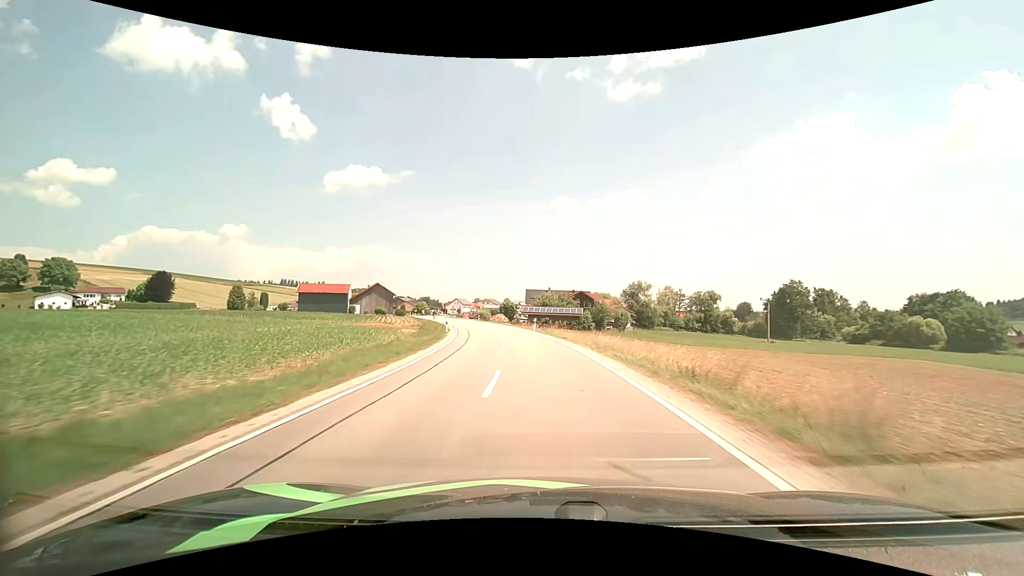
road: secondary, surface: asphalt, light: Day
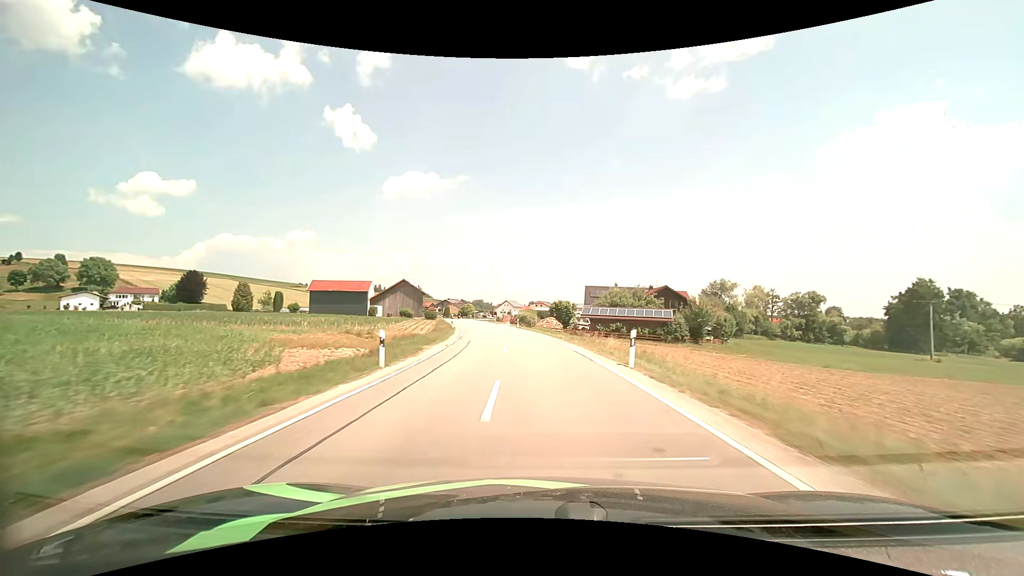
(-1.2, +25.7) m; -6°
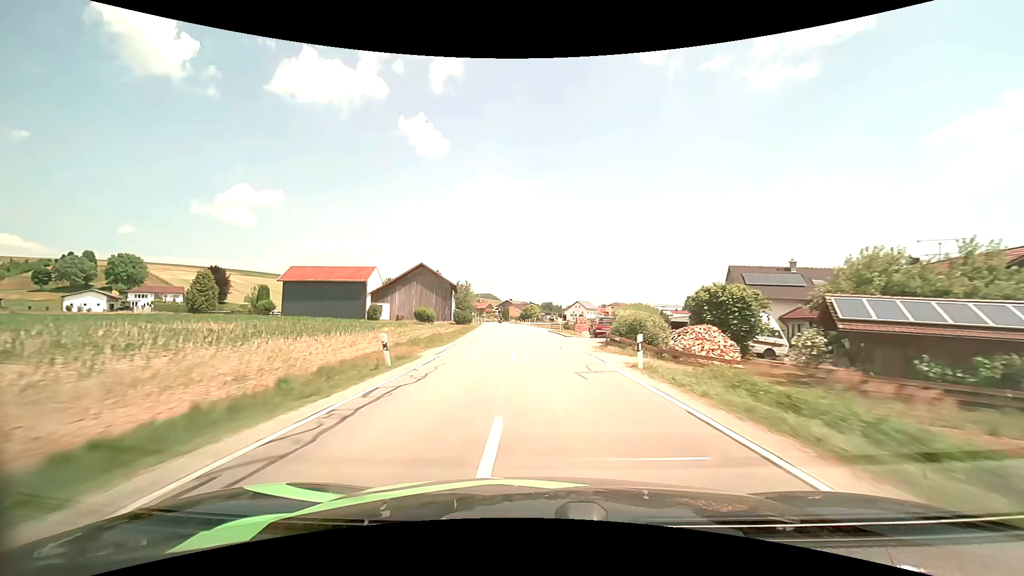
(-3.0, +39.8) m; -8°
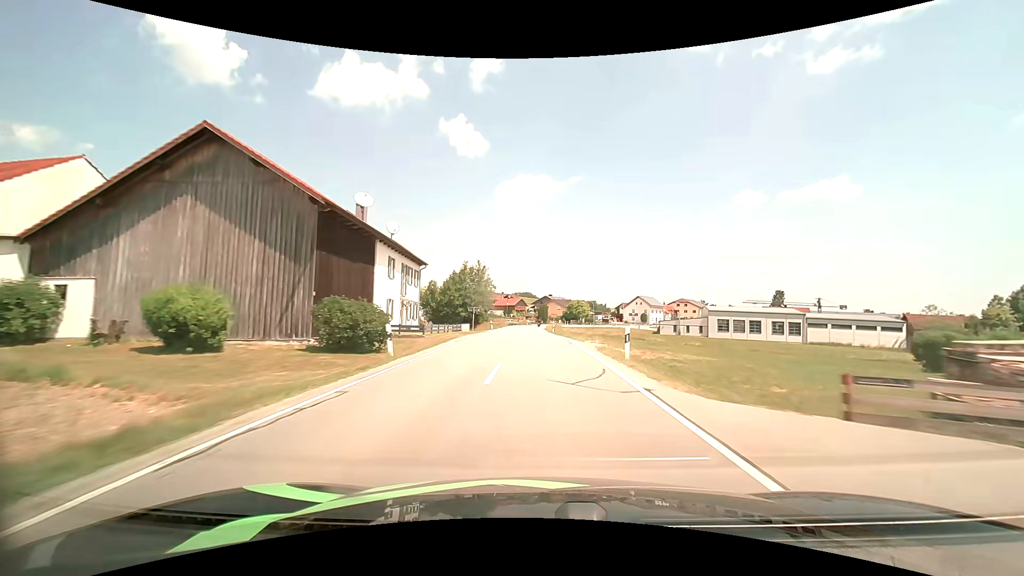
(-2.7, +53.0) m; -5°
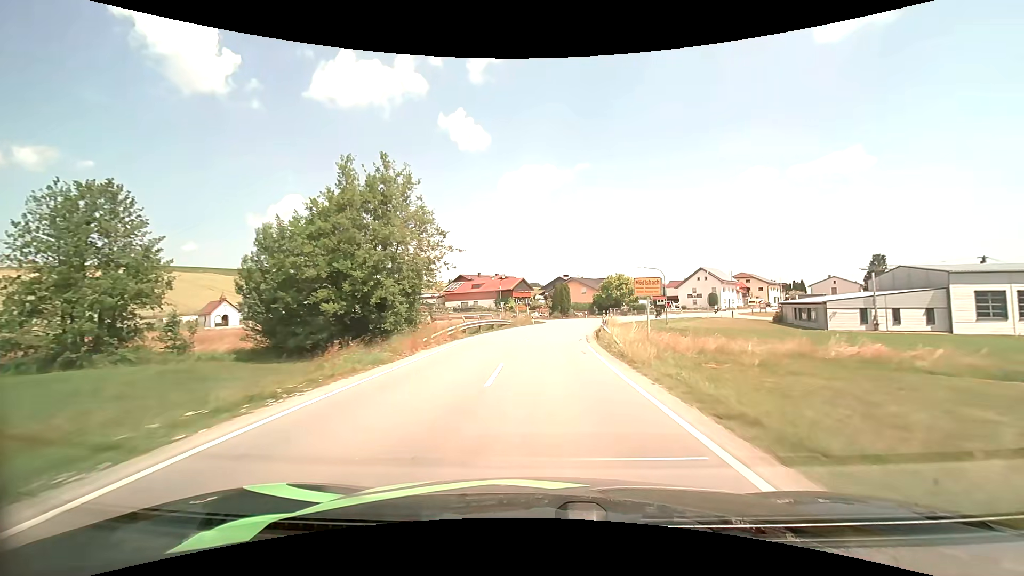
(-1.0, +59.2) m; -1°
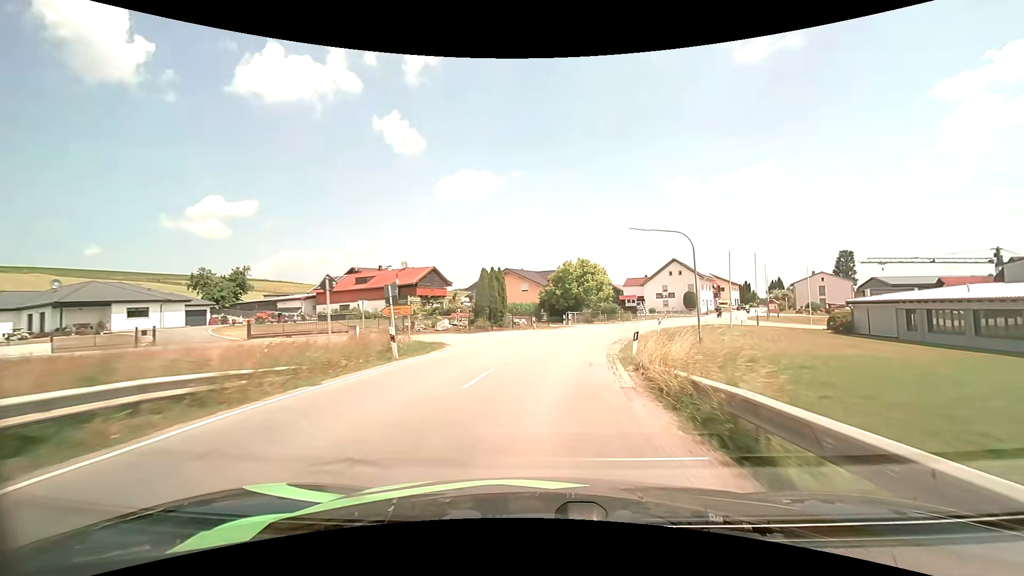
(+1.7, +31.7) m; +8°
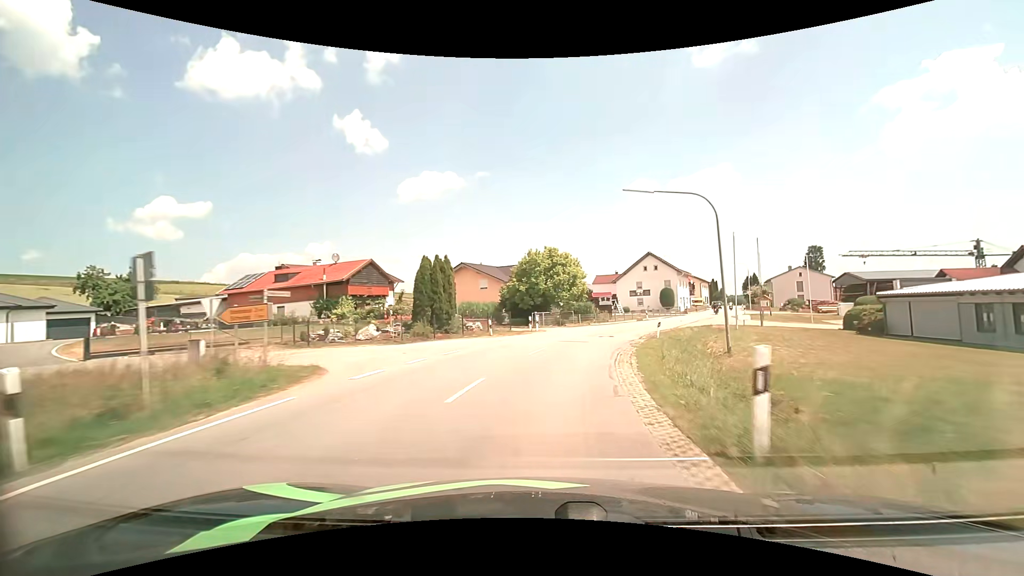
(+0.3, +10.0) m; +4°
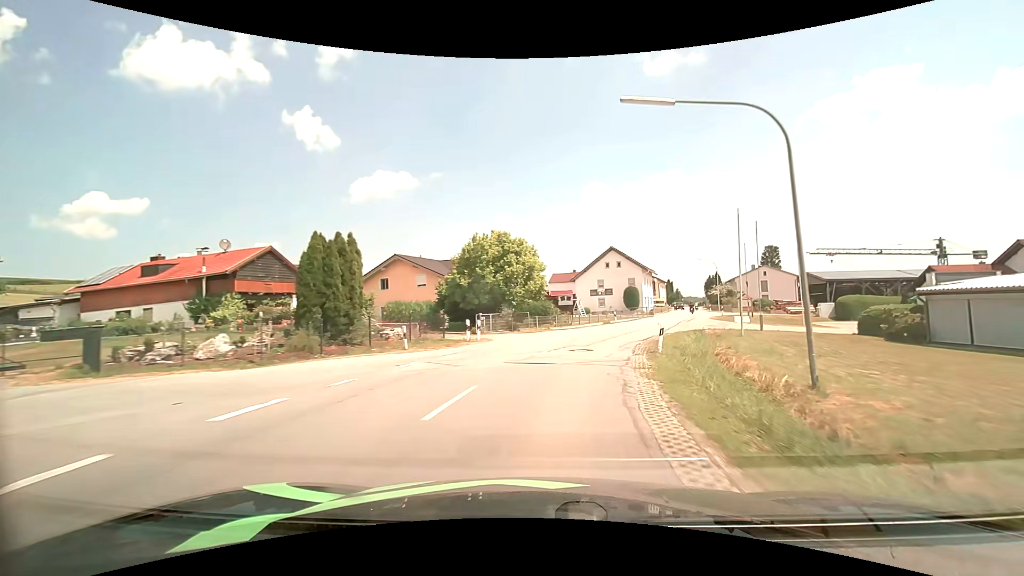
(+0.4, +9.8) m; +5°
(+1, +10) (+2, +20) (+5, +29) (+9, +39) (+12, +48) (+16, +57) (+20, +67) (+23, +76) (+26, +86) (+29, +95) m
